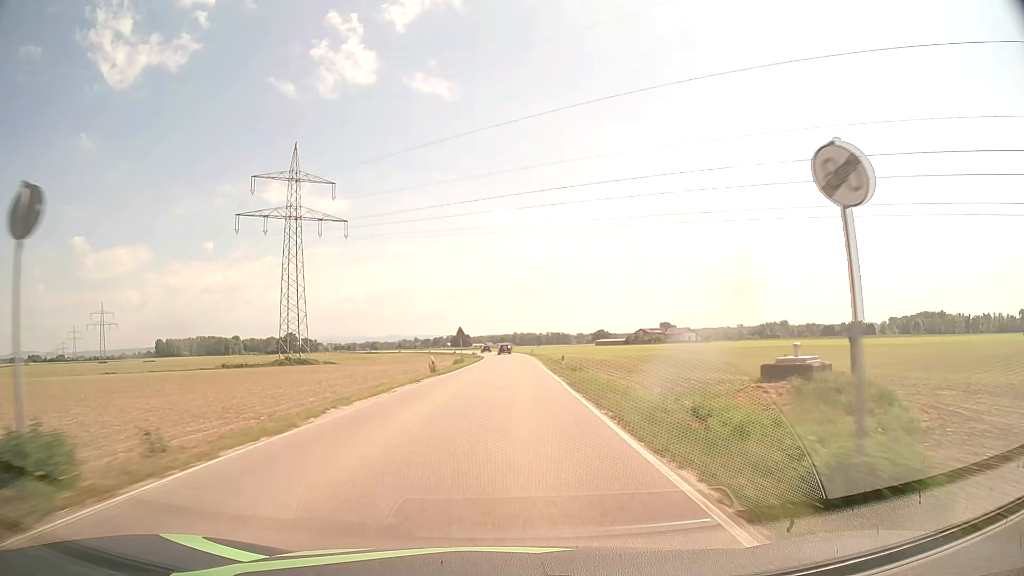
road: secondary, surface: asphalt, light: Day
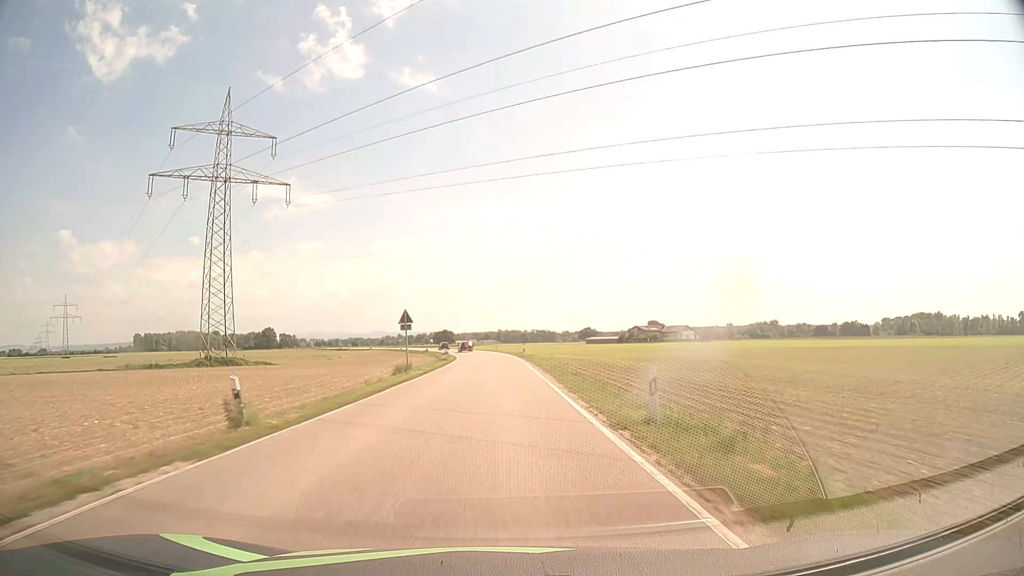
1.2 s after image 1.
(+0.4, +25.1) m; +1°
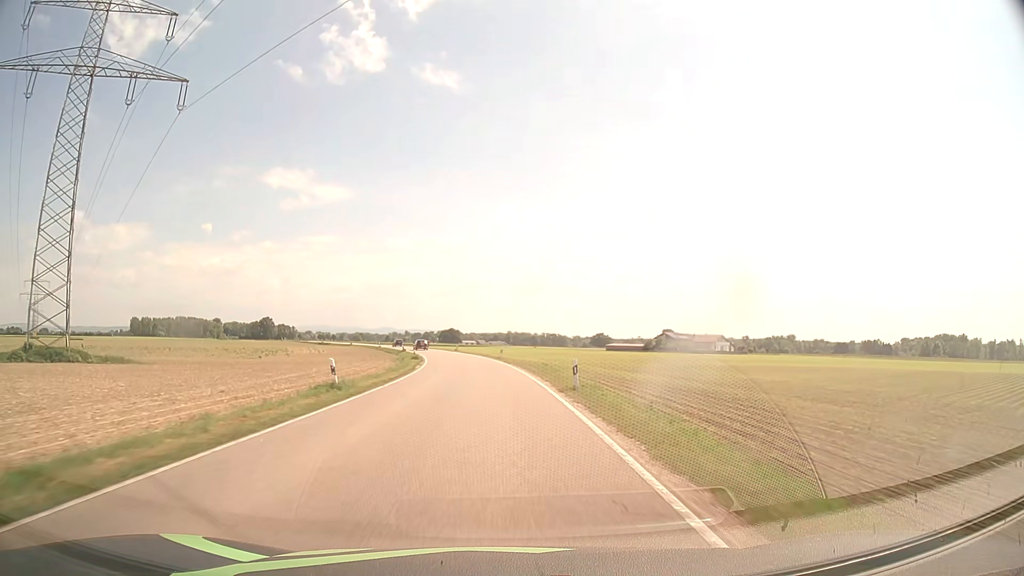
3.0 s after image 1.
(0.0, +37.7) m; -1°
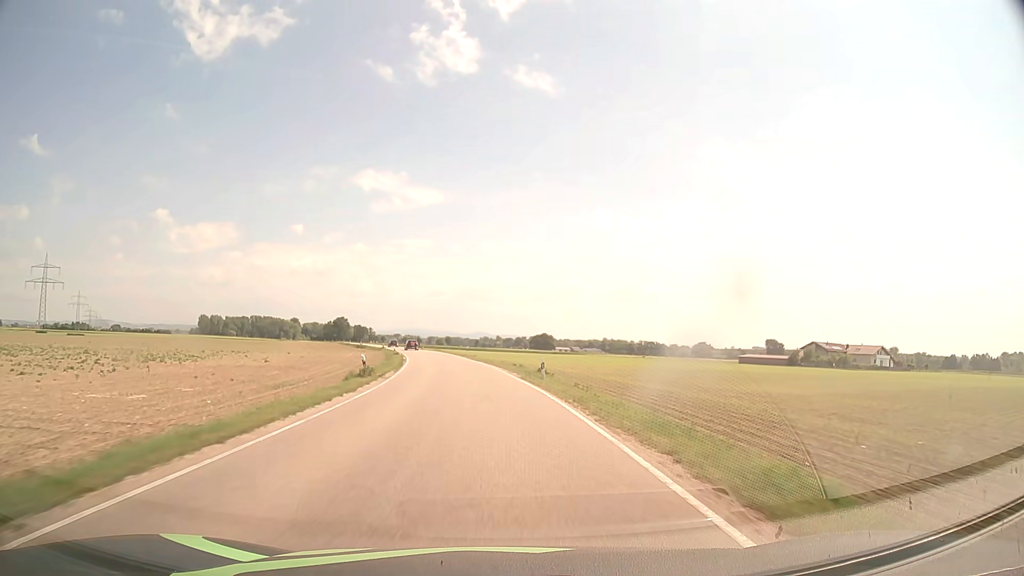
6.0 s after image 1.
(-3.9, +62.7) m; -8°
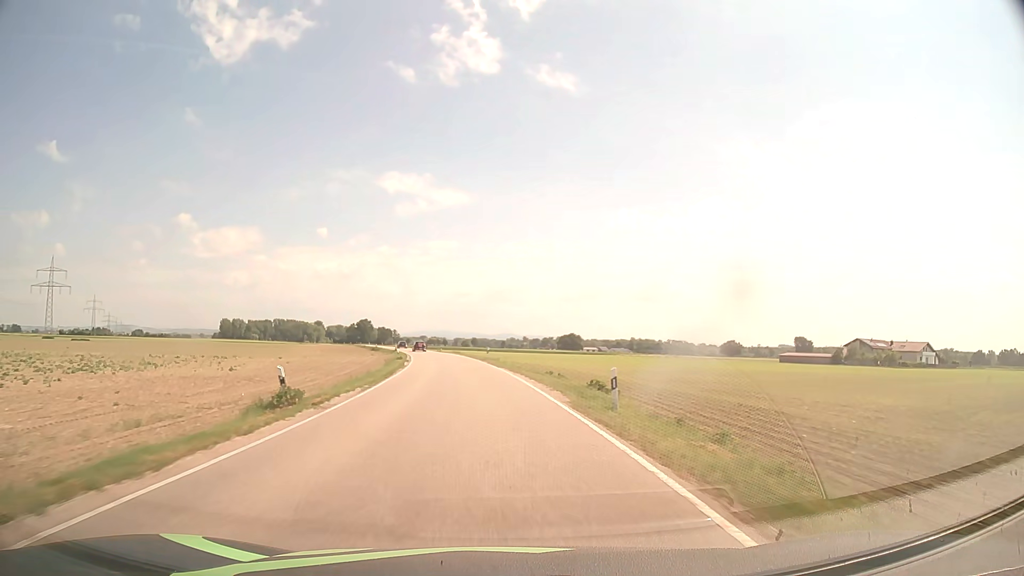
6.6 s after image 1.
(-0.2, +12.9) m; -2°
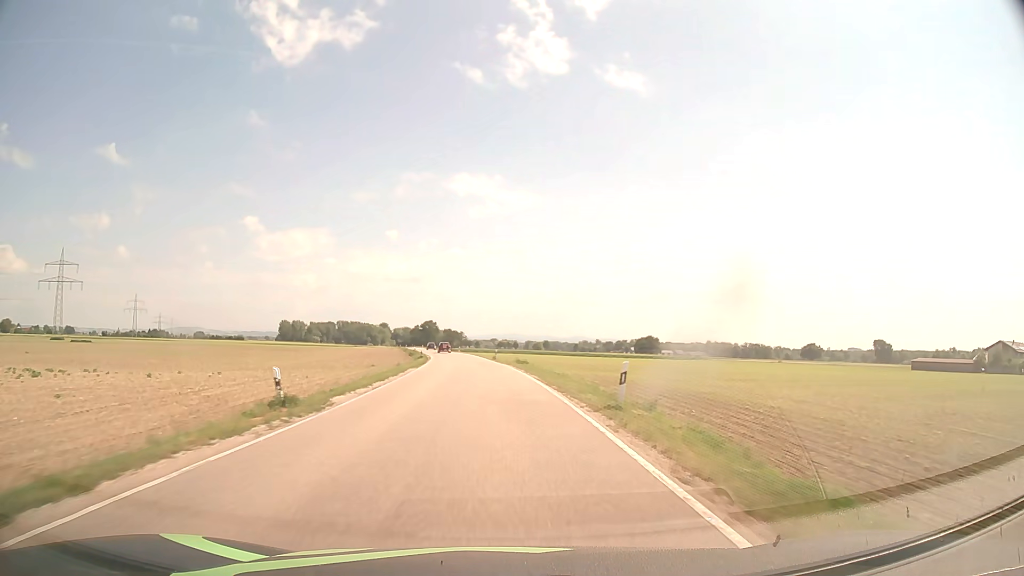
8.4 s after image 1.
(-2.4, +39.9) m; -6°
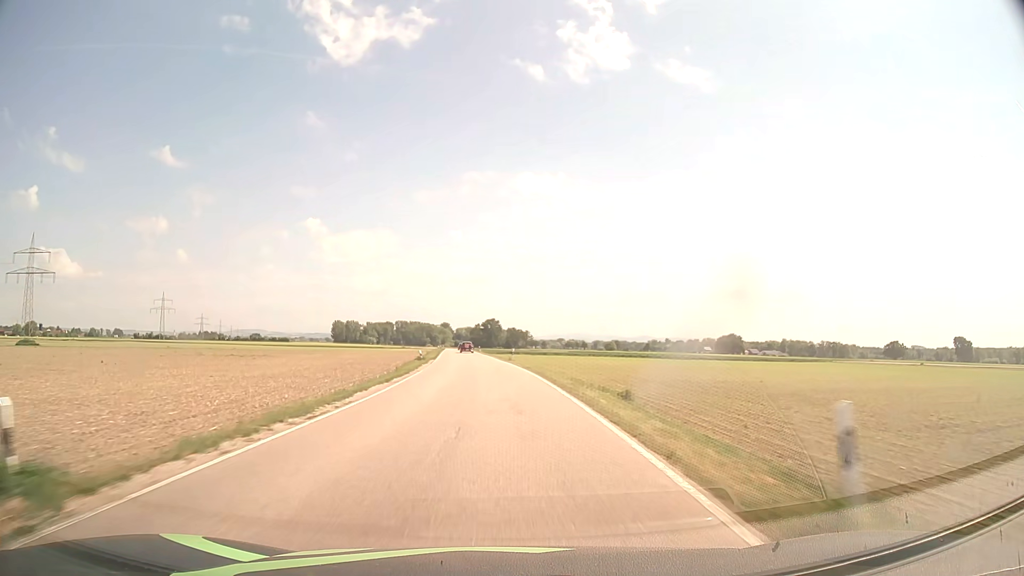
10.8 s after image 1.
(-2.9, +56.5) m; -6°
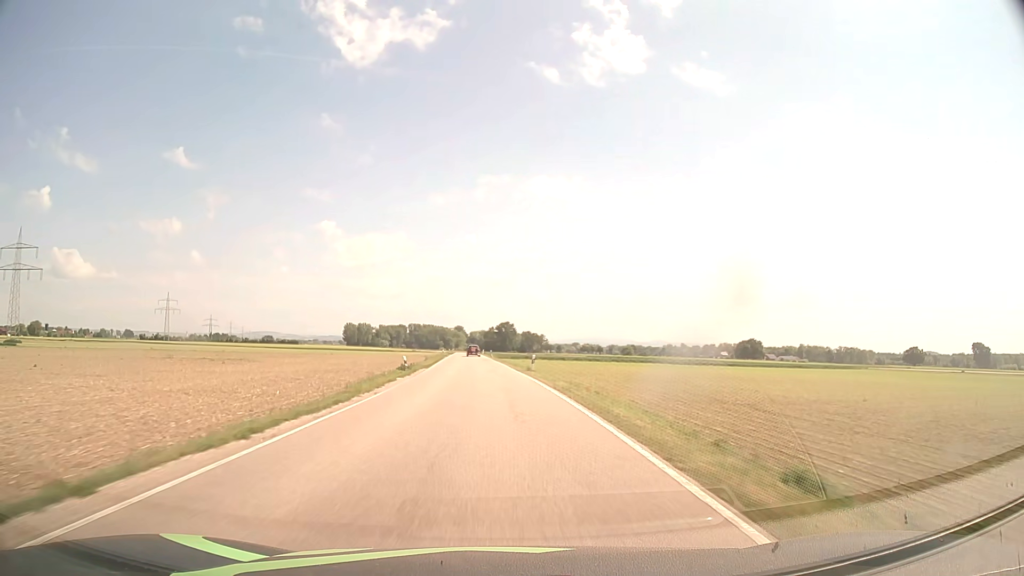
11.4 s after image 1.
(-0.2, +14.7) m; -1°
(0, +10) (0, +20) (-1, +30) (-1, +40) (-2, +50) (-2, +60) (-3, +70) (-4, +80) (-4, +90) (-5, +100) m
